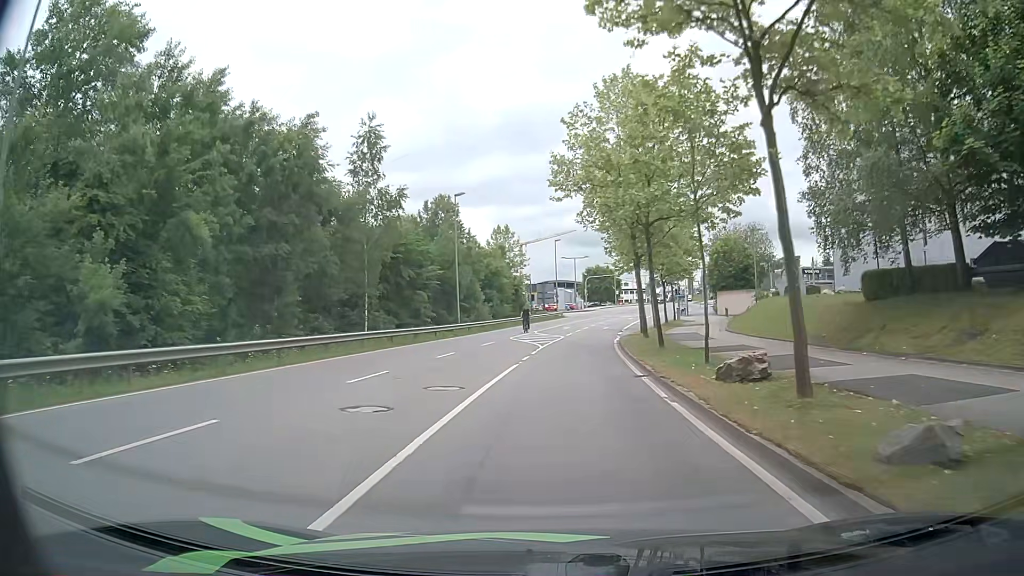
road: secondary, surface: asphalt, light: Day
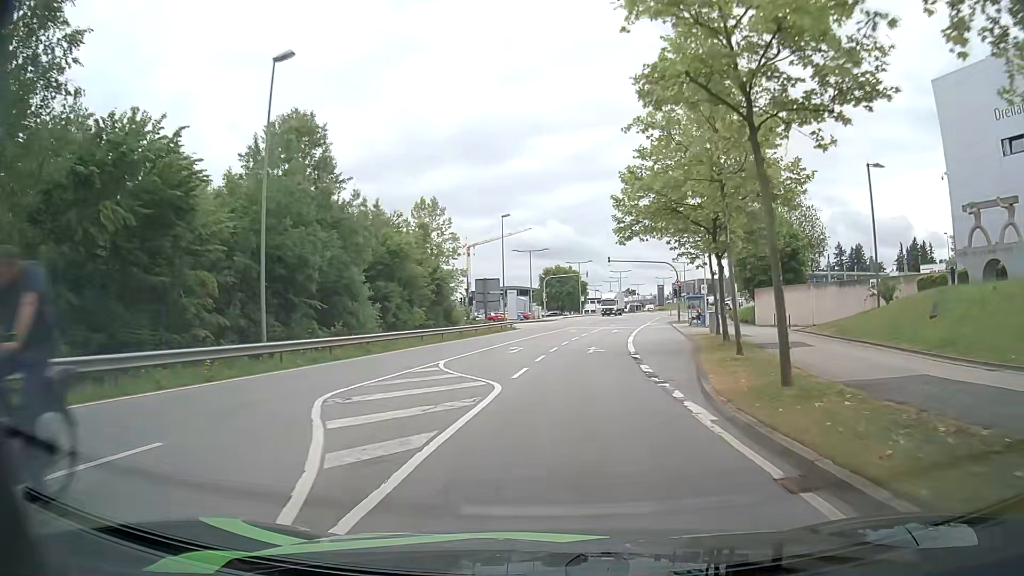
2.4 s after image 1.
(+1.0, +28.3) m; +4°
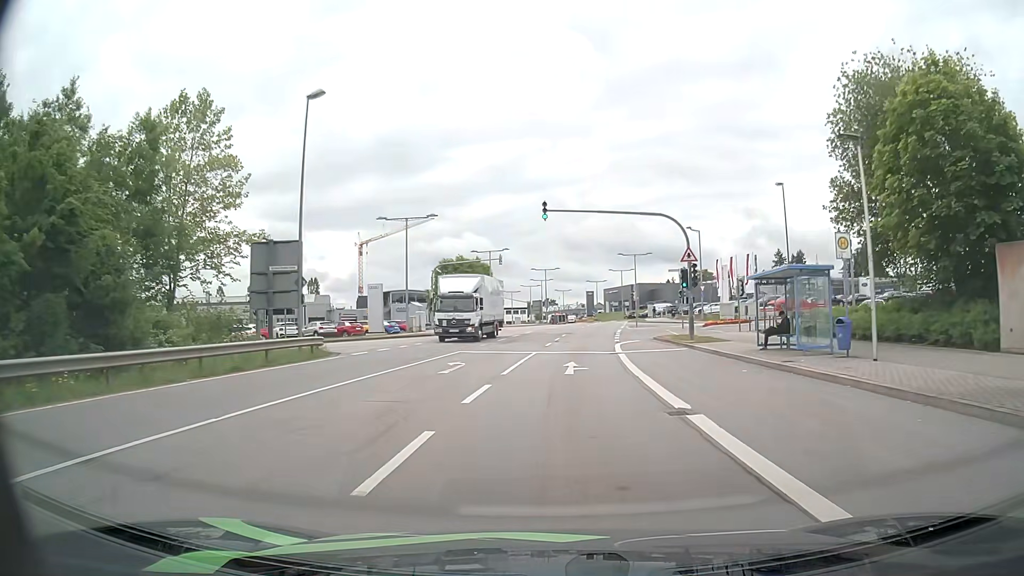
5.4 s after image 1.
(+1.9, +34.9) m; +6°
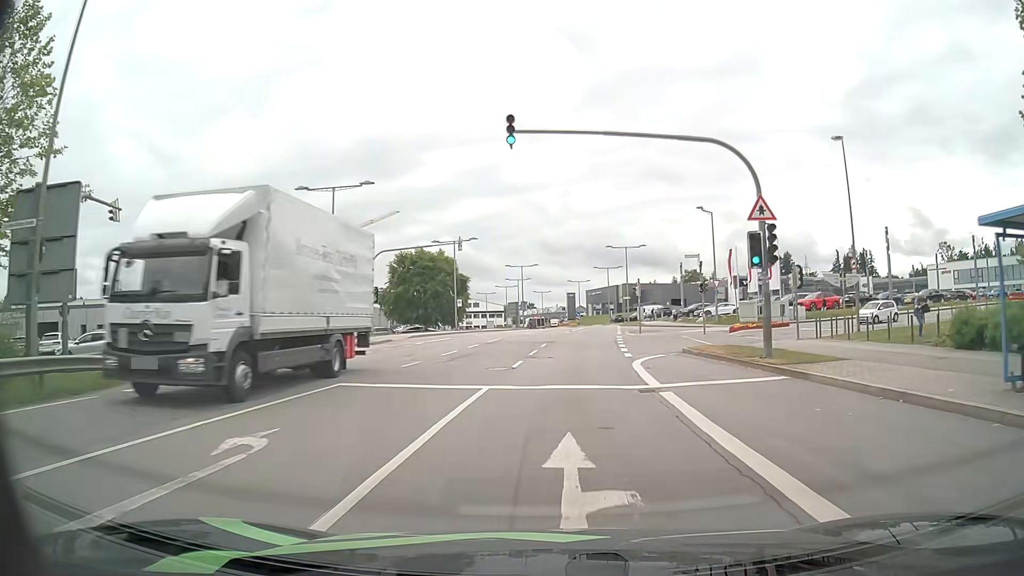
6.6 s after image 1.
(+0.3, +13.8) m; +3°
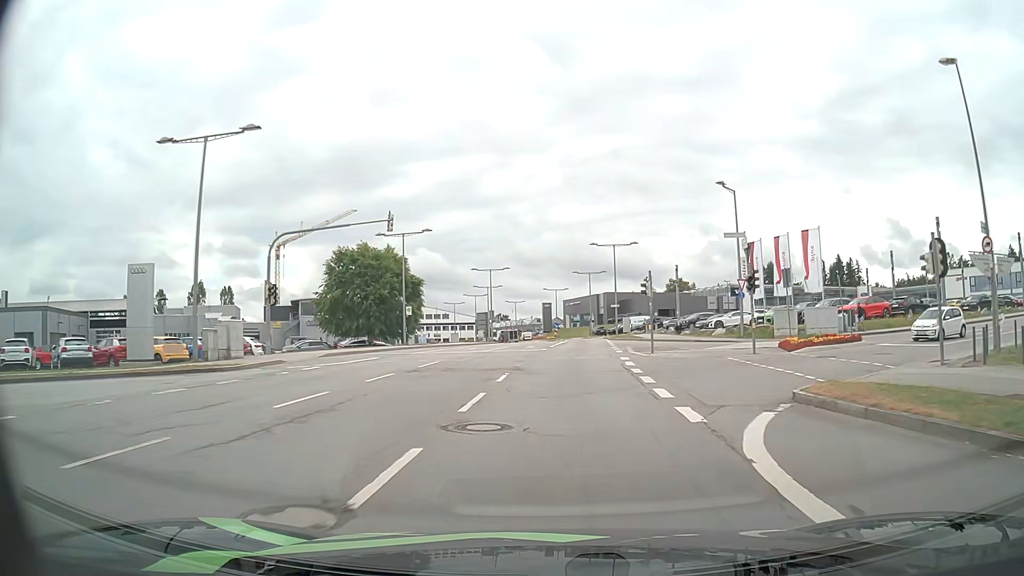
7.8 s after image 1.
(+0.2, +13.7) m; +2°
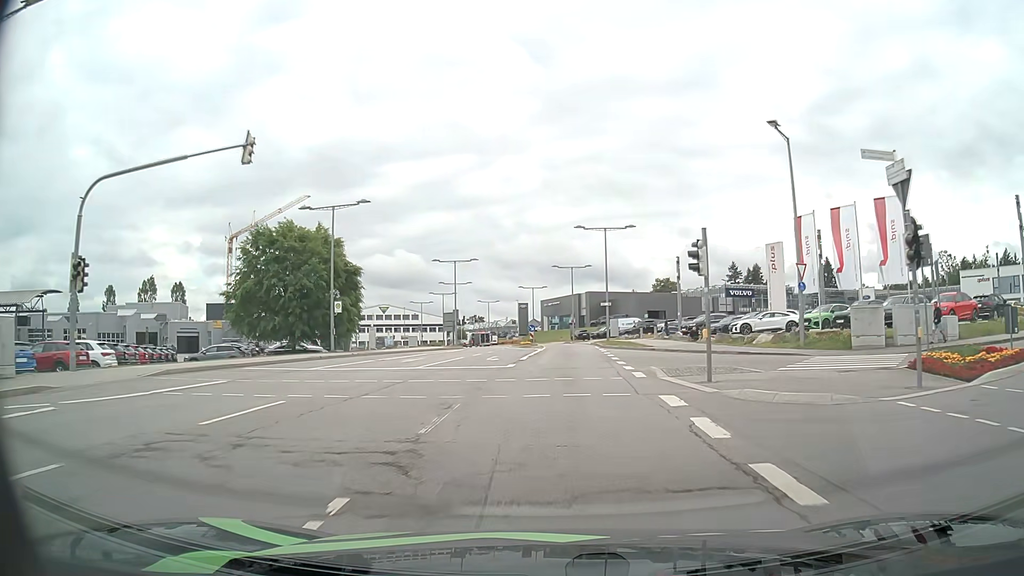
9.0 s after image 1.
(+0.2, +13.4) m; +2°
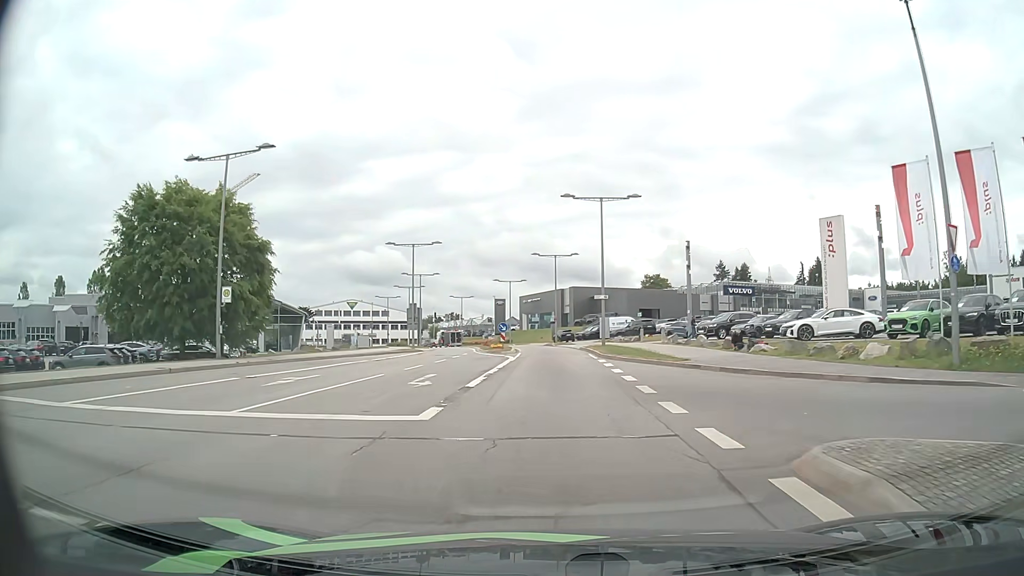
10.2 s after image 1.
(+0.1, +12.9) m; +1°
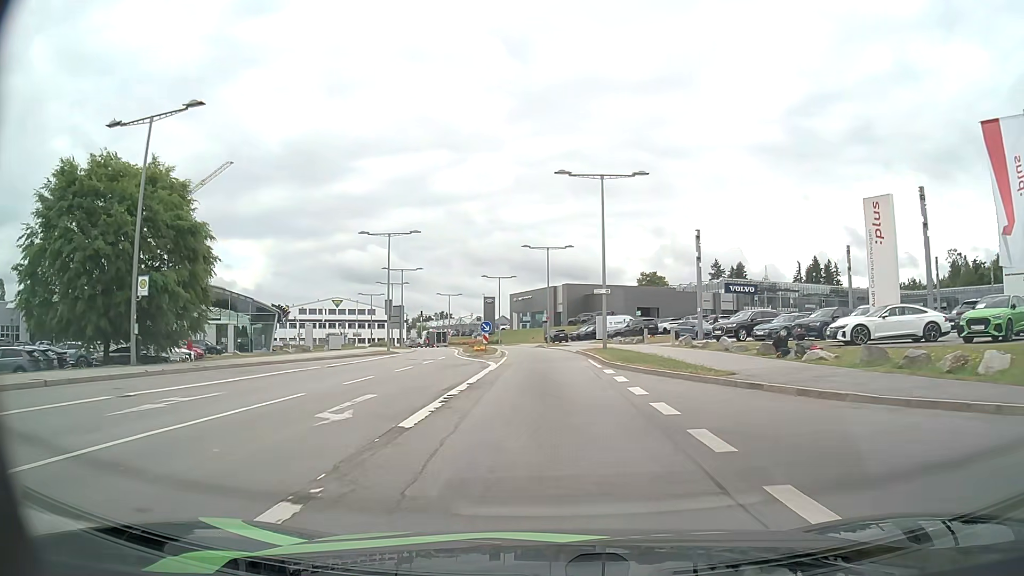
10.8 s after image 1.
(0.0, +6.2) m; +1°
